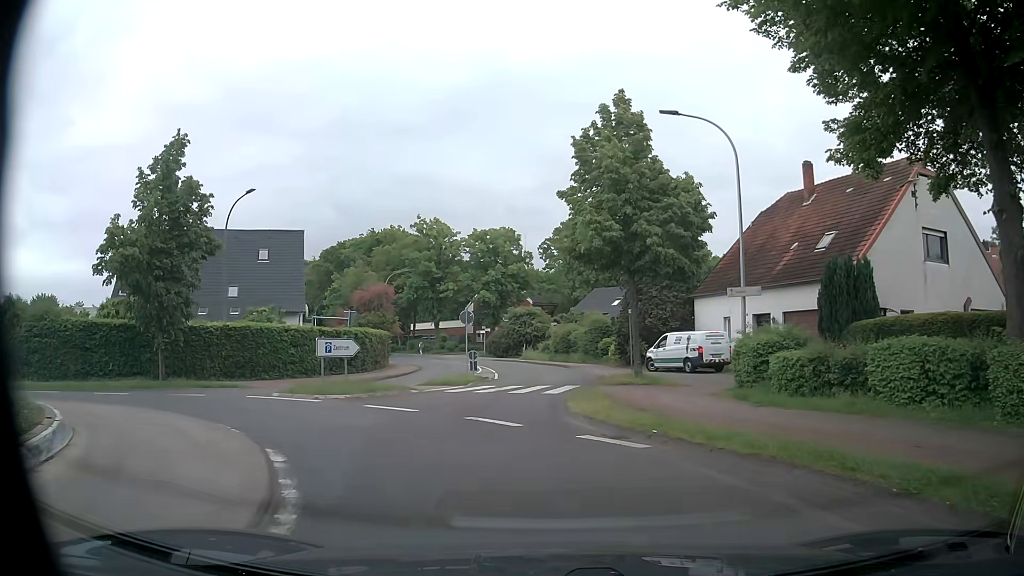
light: Day
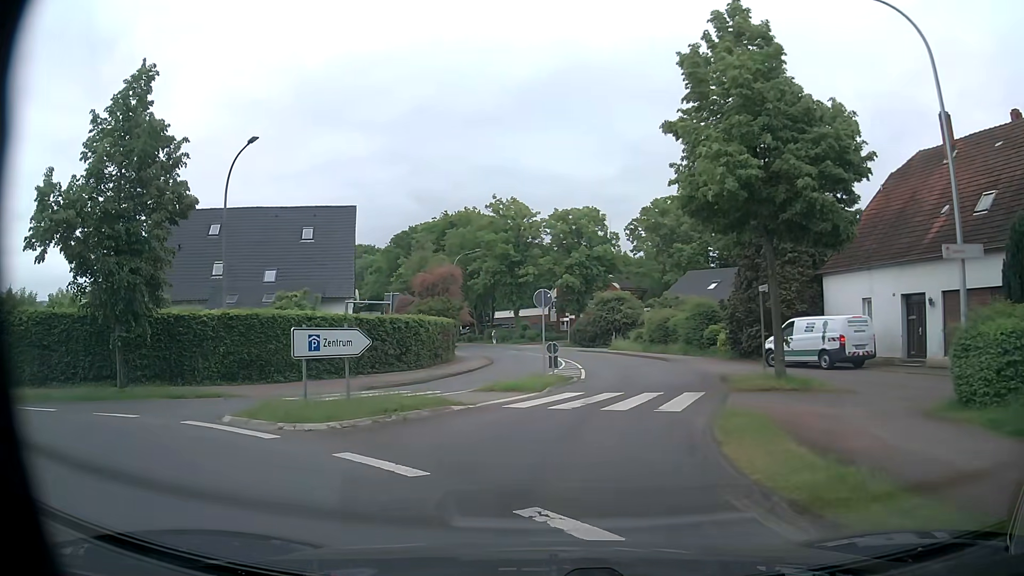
(-0.4, +7.1) m; -7°
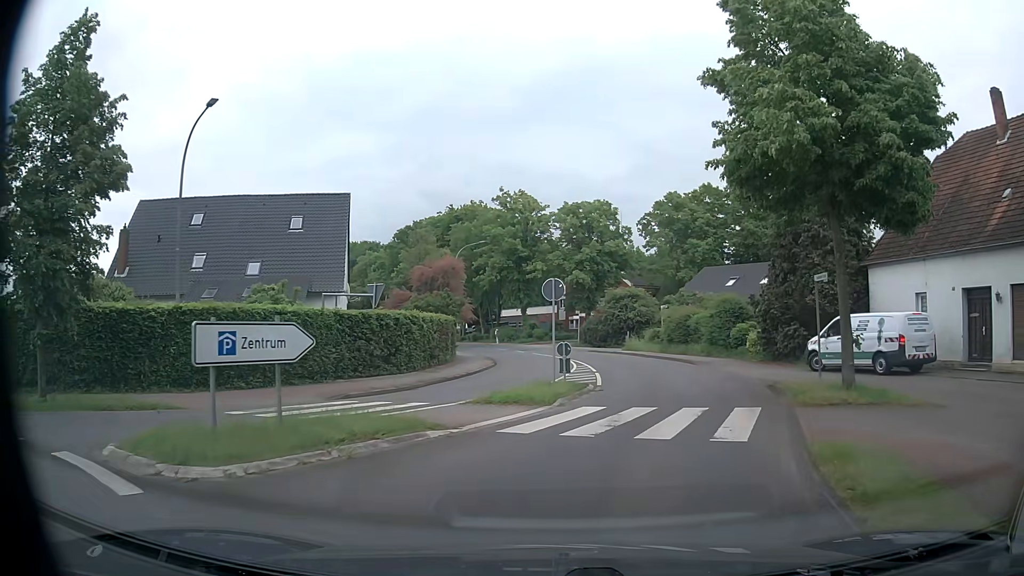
(-0.1, +3.7) m; -2°
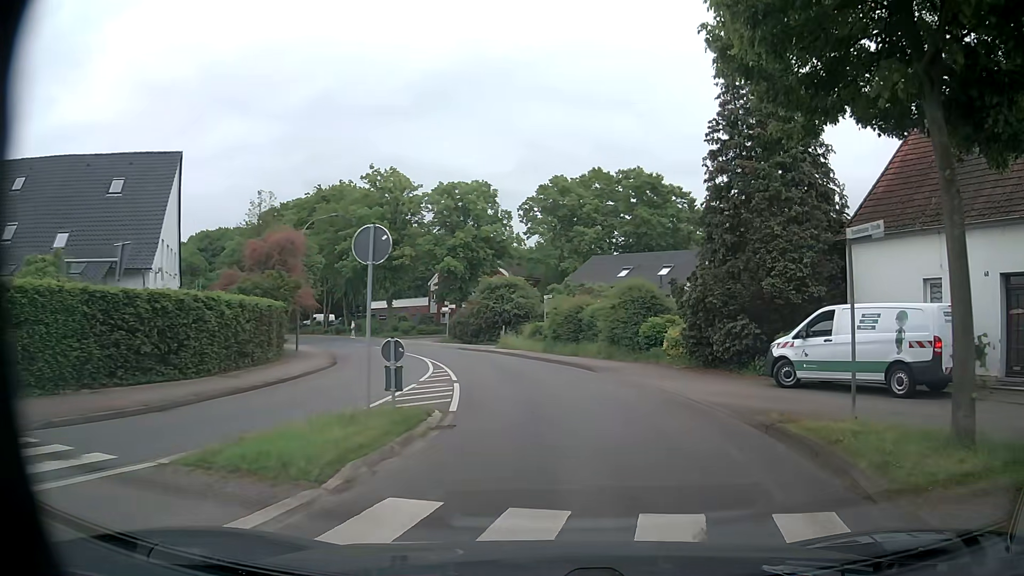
(+0.7, +8.1) m; +10°
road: tertiary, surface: asphalt
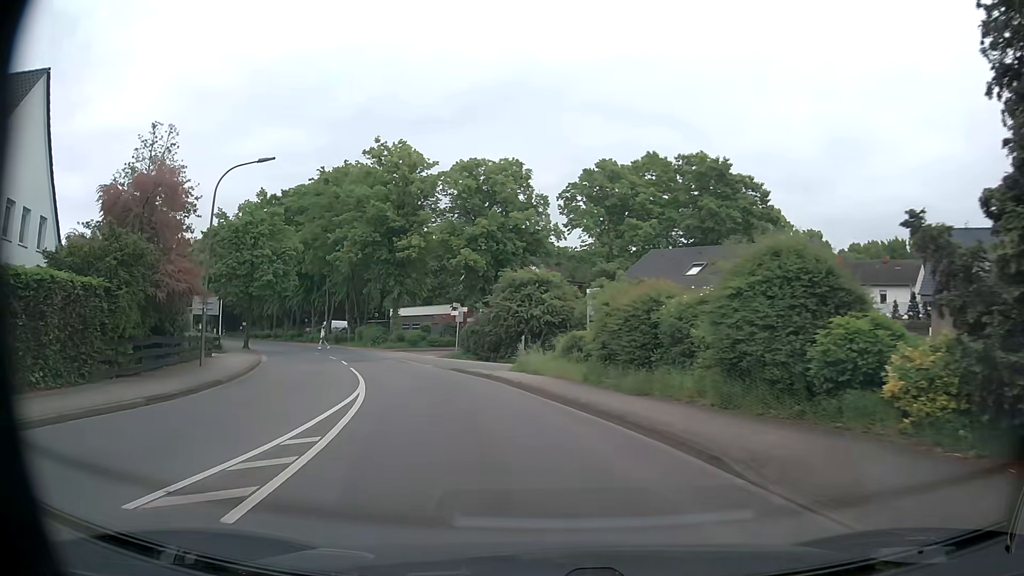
(+0.4, +14.9) m; -3°
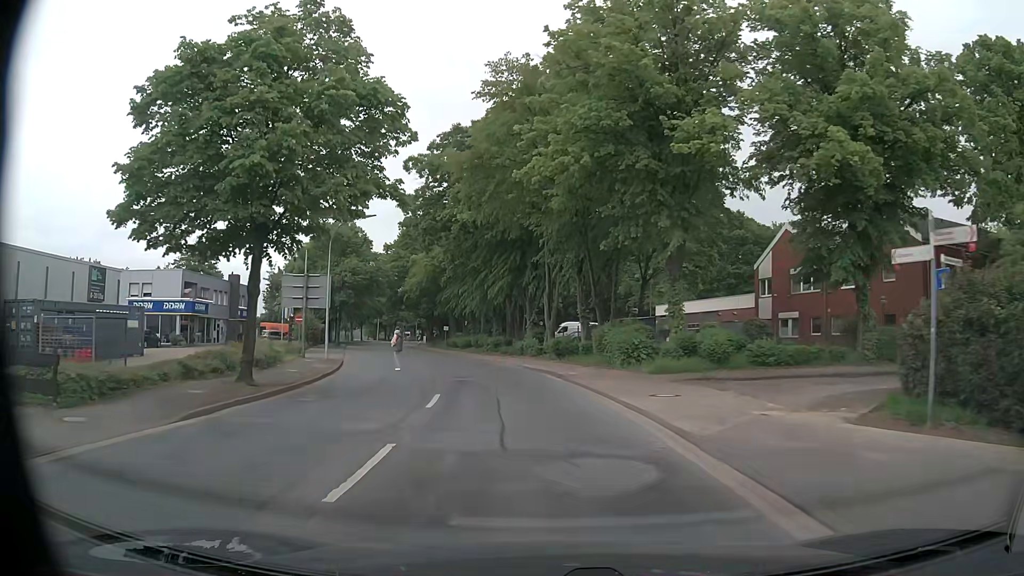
(-7.1, +31.2) m; -22°
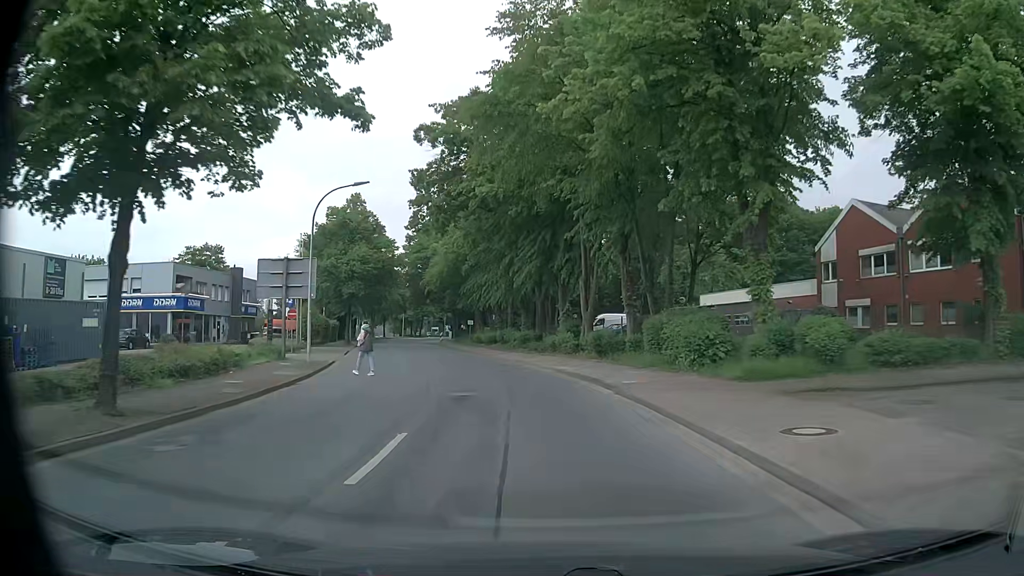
(-0.2, +7.2) m; -2°
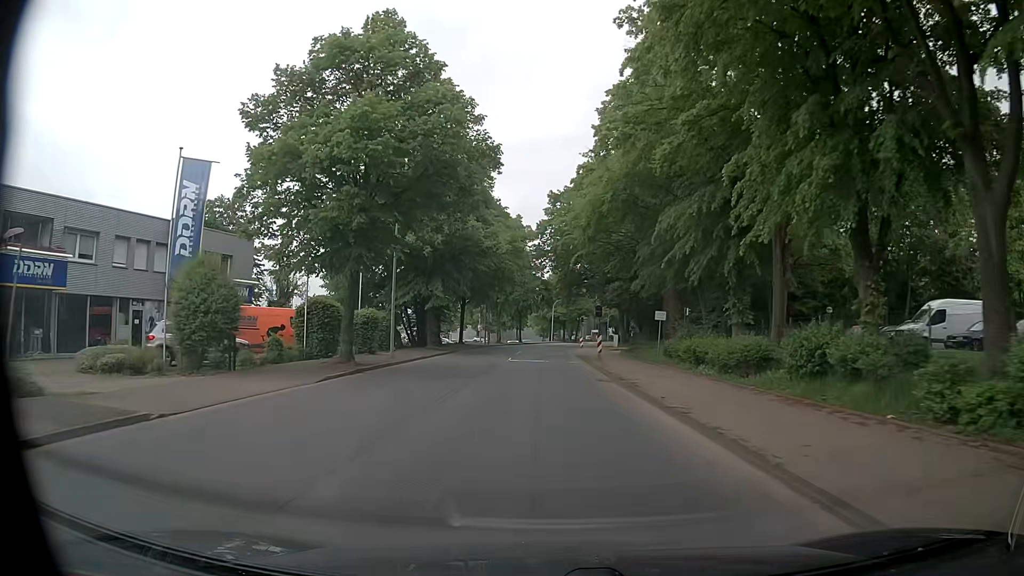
(-5.6, +37.4) m; -15°
(0, +10) (0, +20) (0, +30) (0, +40) (0, +50) (0, +60) (+1, +70) (+2, +80) (+4, +90) (+6, +100) m
